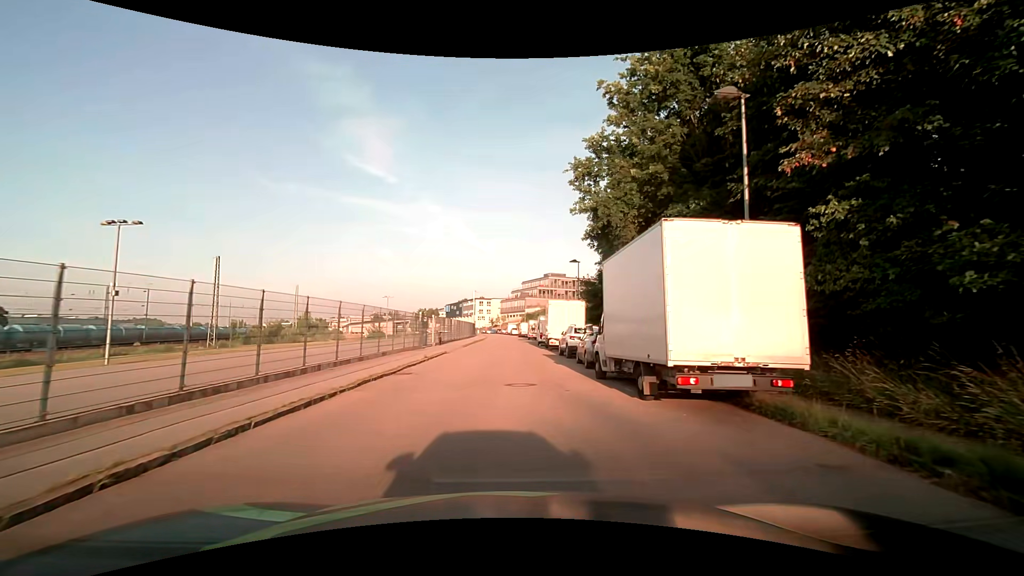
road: residential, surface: asphalt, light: Day
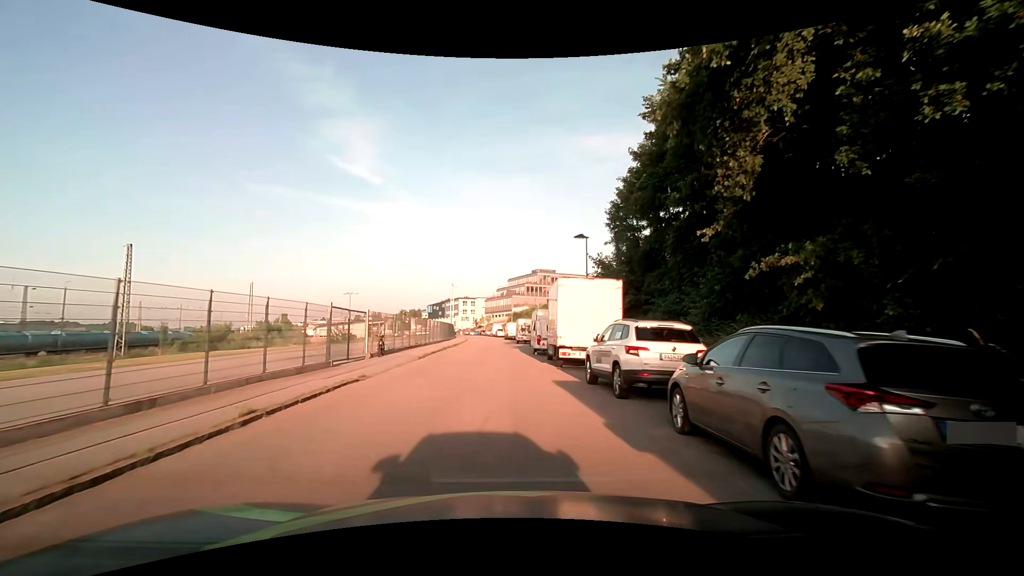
(0.0, +13.7) m; 0°
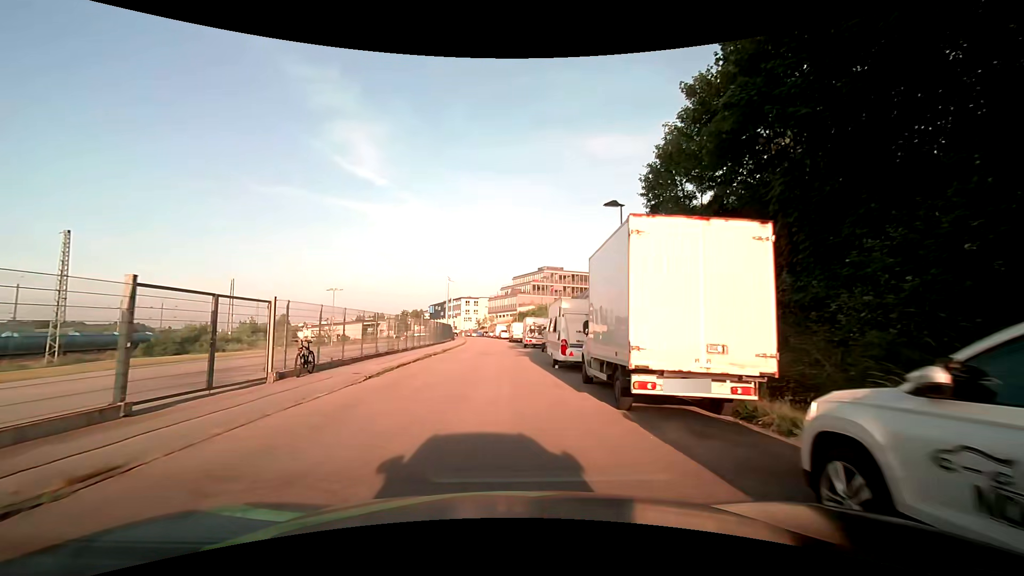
(+0.1, +9.6) m; 0°
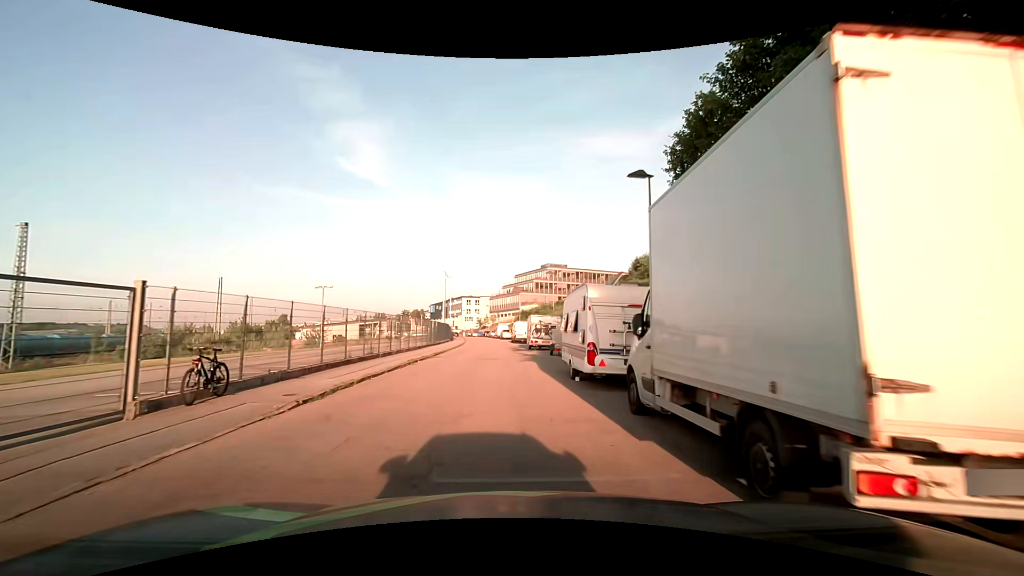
(0.0, +4.9) m; +2°
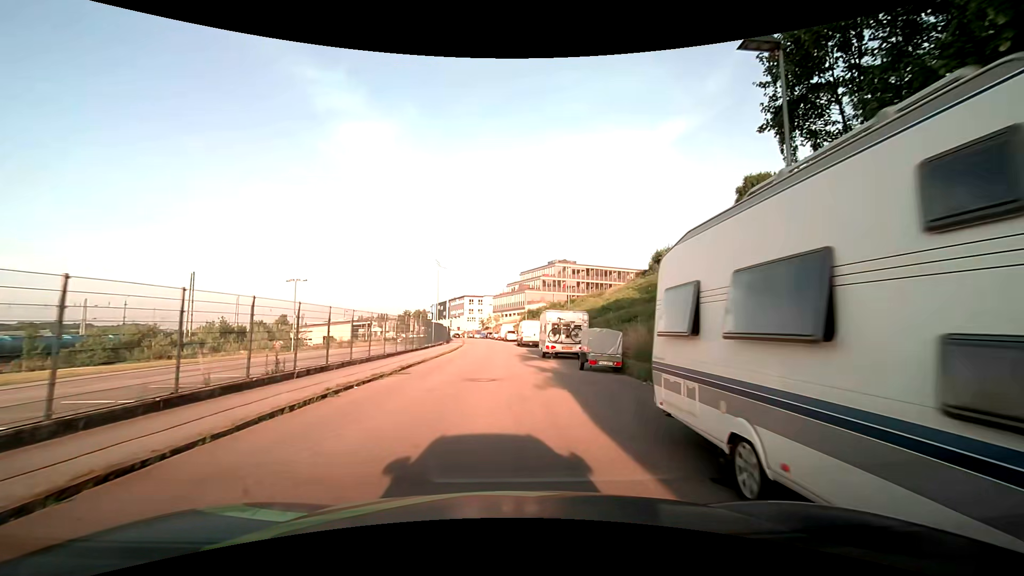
(-0.2, +10.1) m; -2°
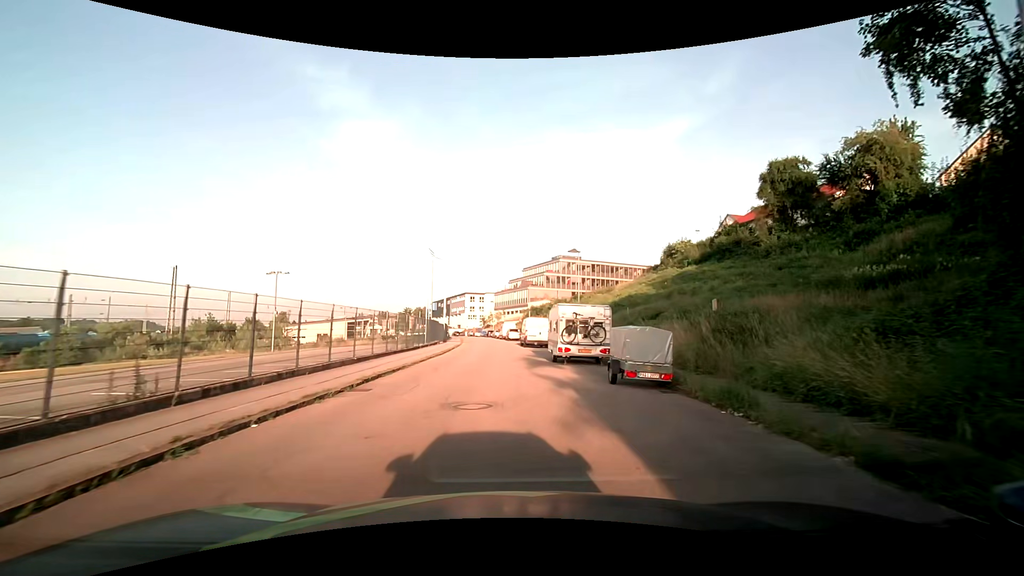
(0.0, +5.2) m; +1°
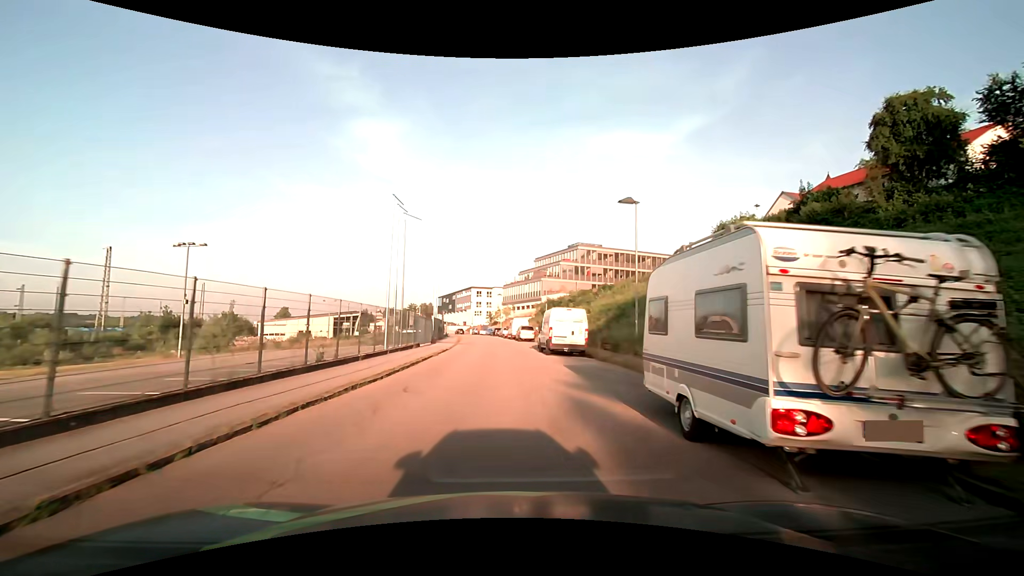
(-0.3, +15.8) m; -2°
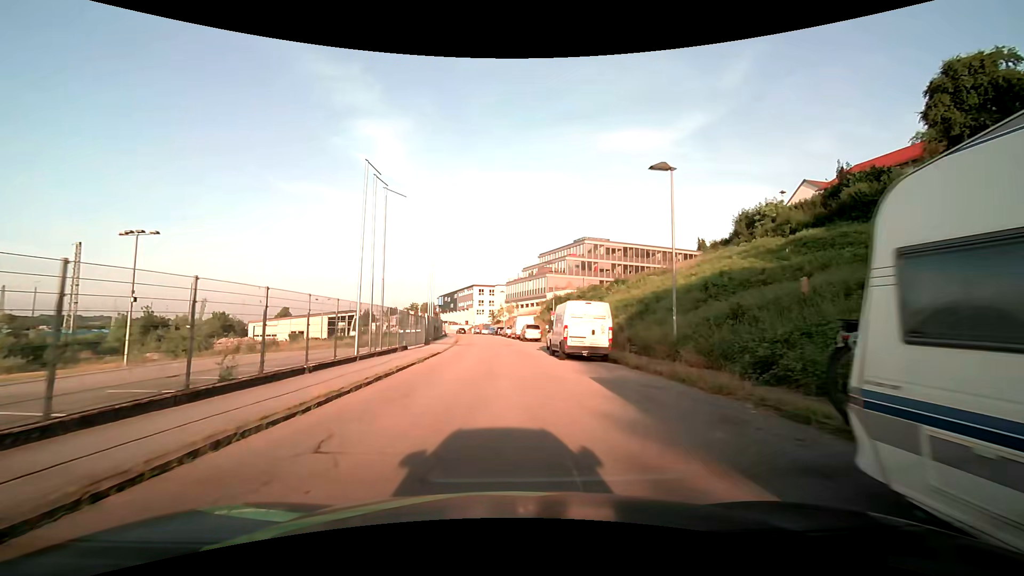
(0.0, +5.2) m; 0°
(0, +10) (0, +20) (0, +30) (-1, +40) (-2, +50) (-2, +60) (-3, +70) (-4, +80) (-6, +90) (-8, +100) m
